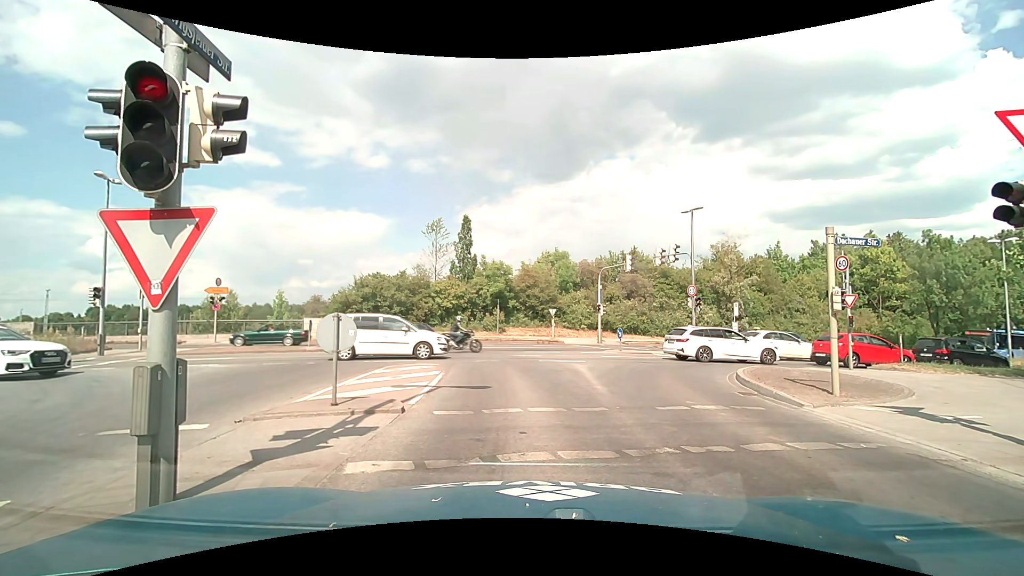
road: tertiary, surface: asphalt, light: Day
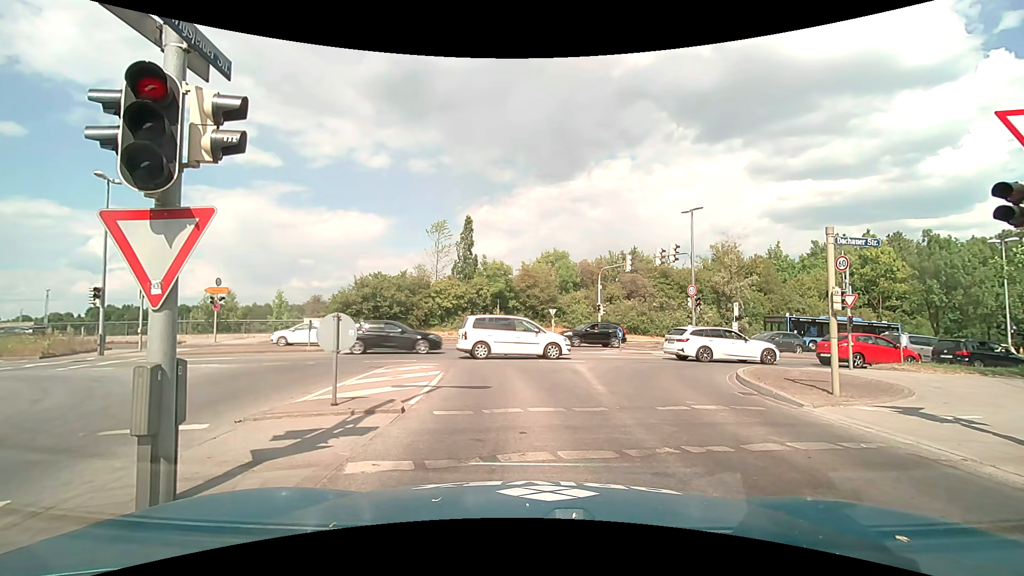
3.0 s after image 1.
(0.0, 0.0) m; 0°
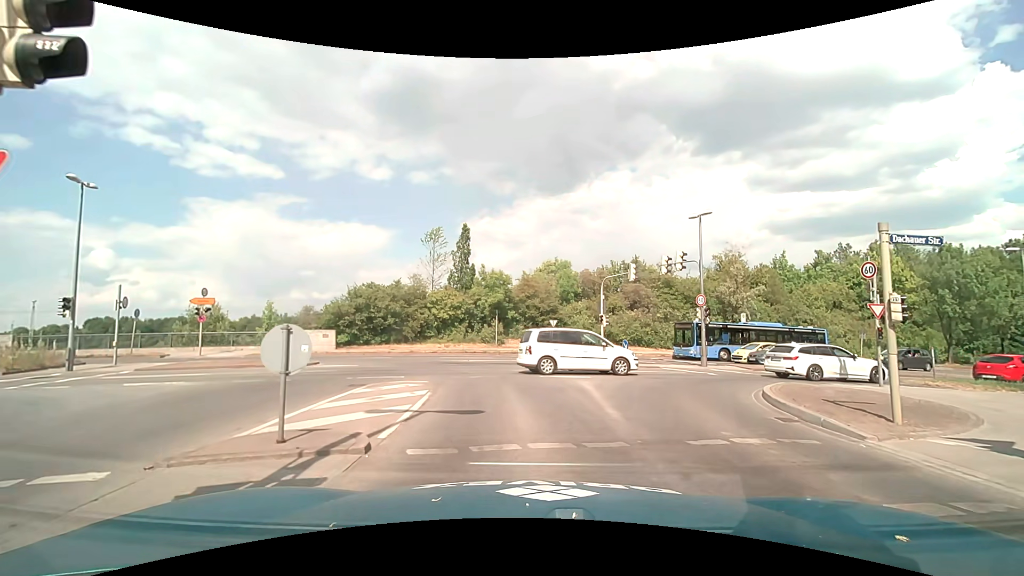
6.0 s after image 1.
(0.0, +1.9) m; +1°
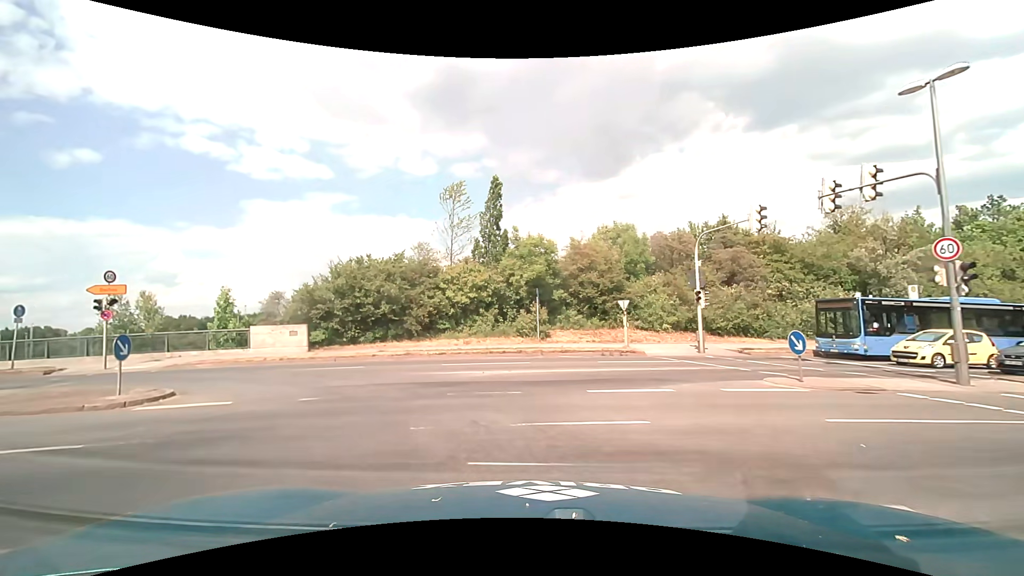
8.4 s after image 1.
(-0.4, +12.8) m; -6°
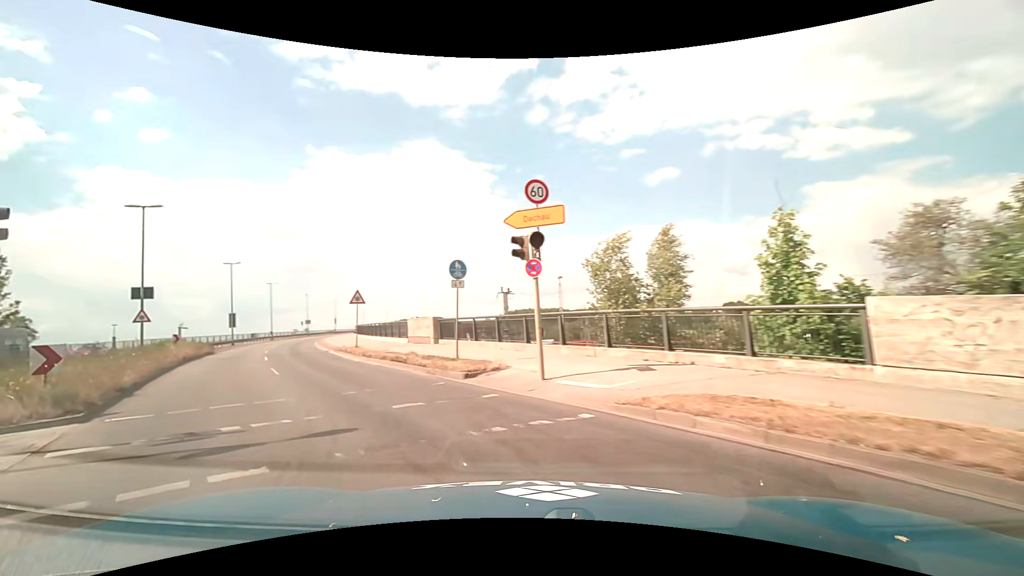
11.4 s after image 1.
(-8.7, +17.5) m; -59°
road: primary
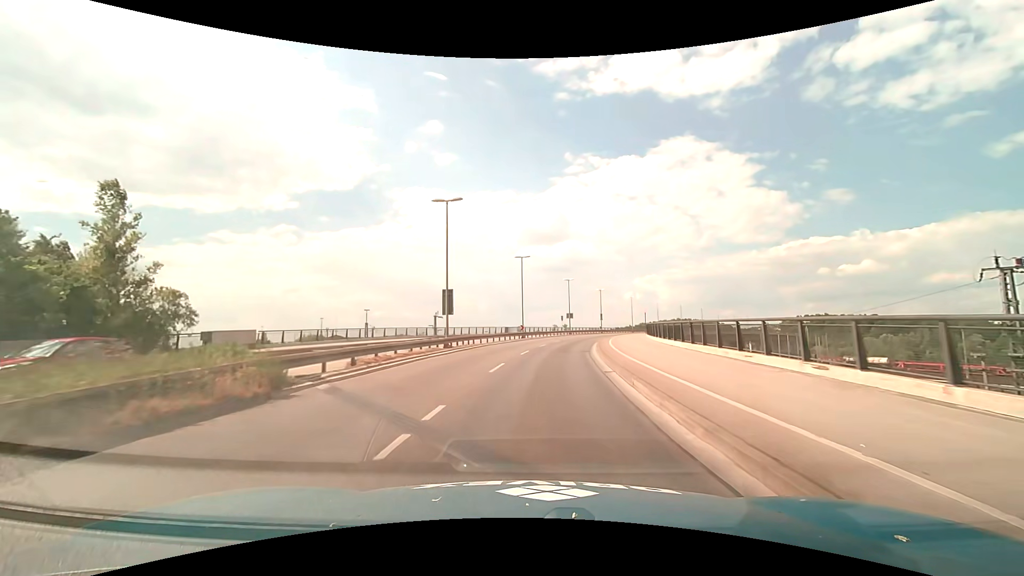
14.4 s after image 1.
(-13.1, +28.7) m; -29°
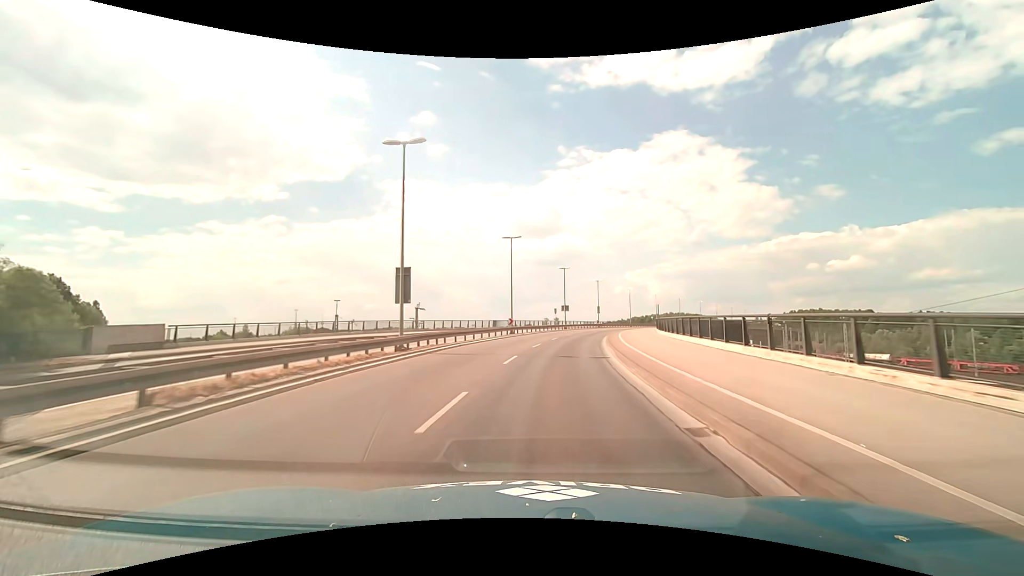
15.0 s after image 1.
(+0.1, +8.4) m; +1°
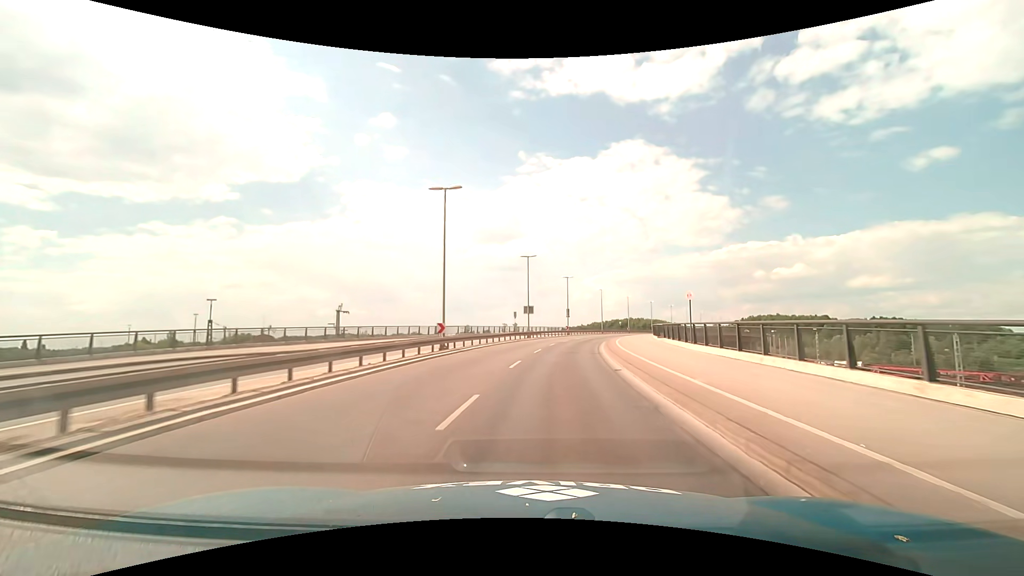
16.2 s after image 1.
(+0.6, +17.8) m; +4°
